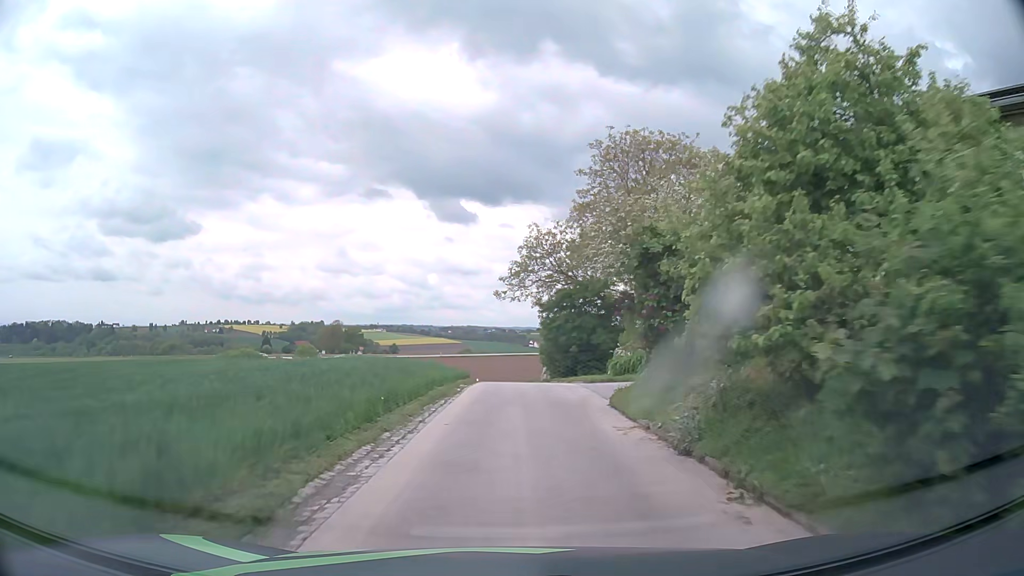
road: unclassified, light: Day
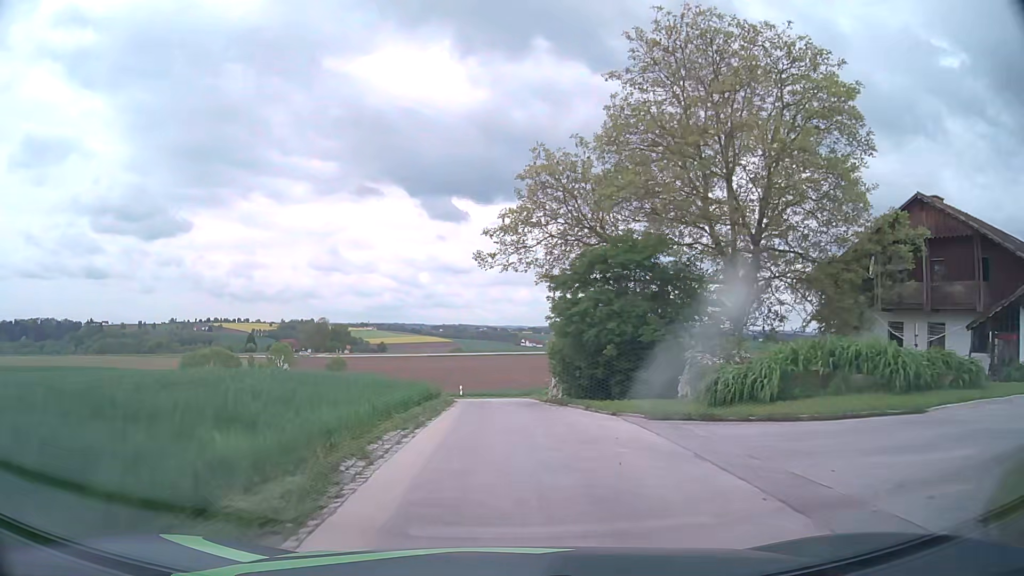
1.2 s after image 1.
(+0.1, +14.1) m; 0°
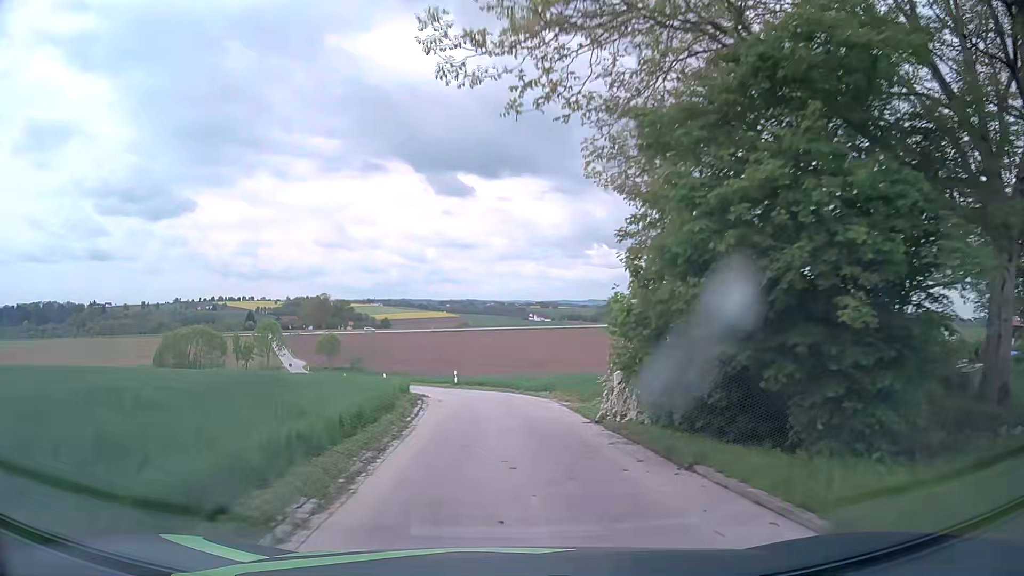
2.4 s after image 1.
(+0.2, +14.0) m; +1°
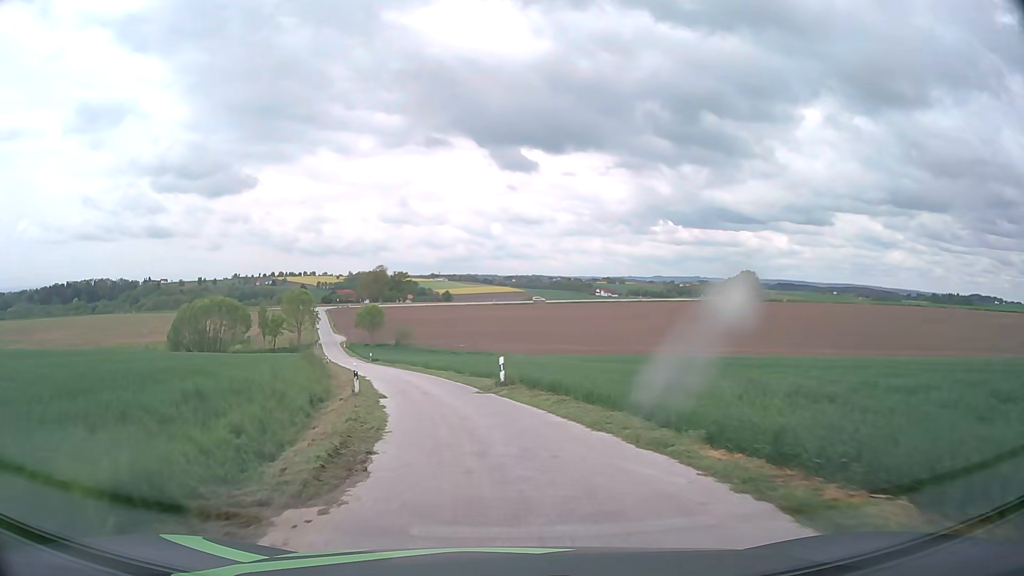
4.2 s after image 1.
(-0.9, +21.4) m; -6°
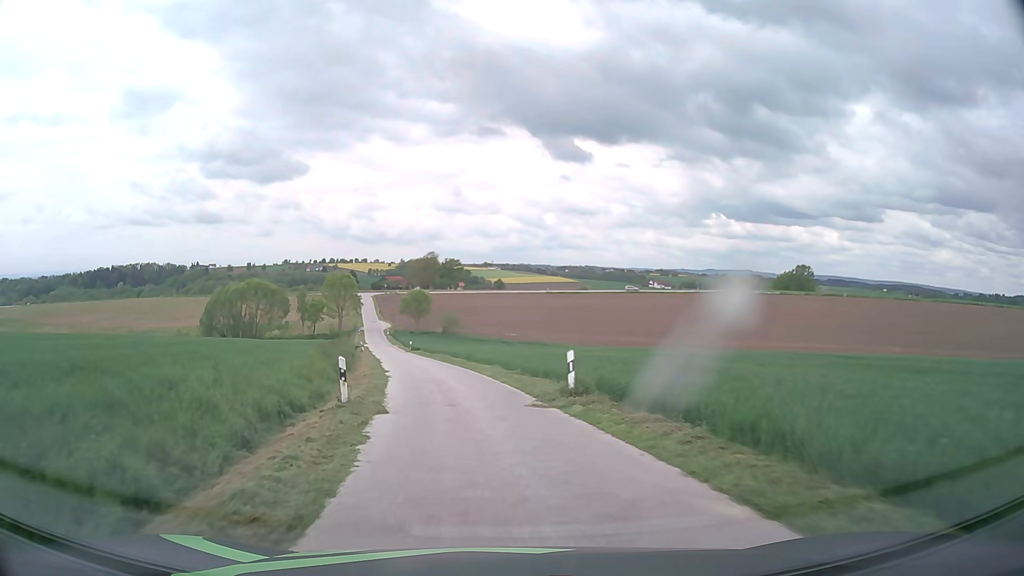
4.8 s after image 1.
(-0.3, +7.5) m; -5°
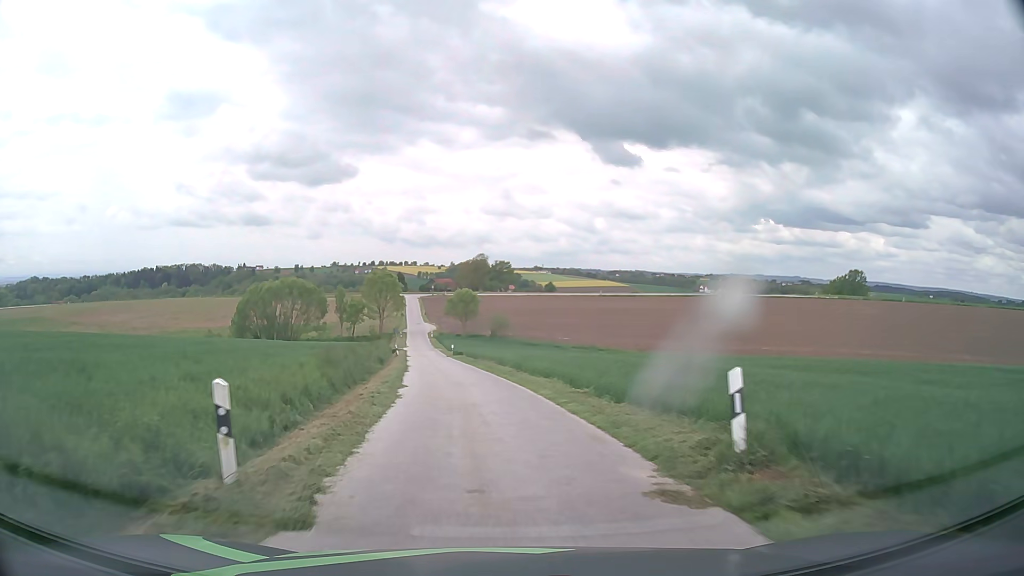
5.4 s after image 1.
(-0.3, +7.7) m; -4°
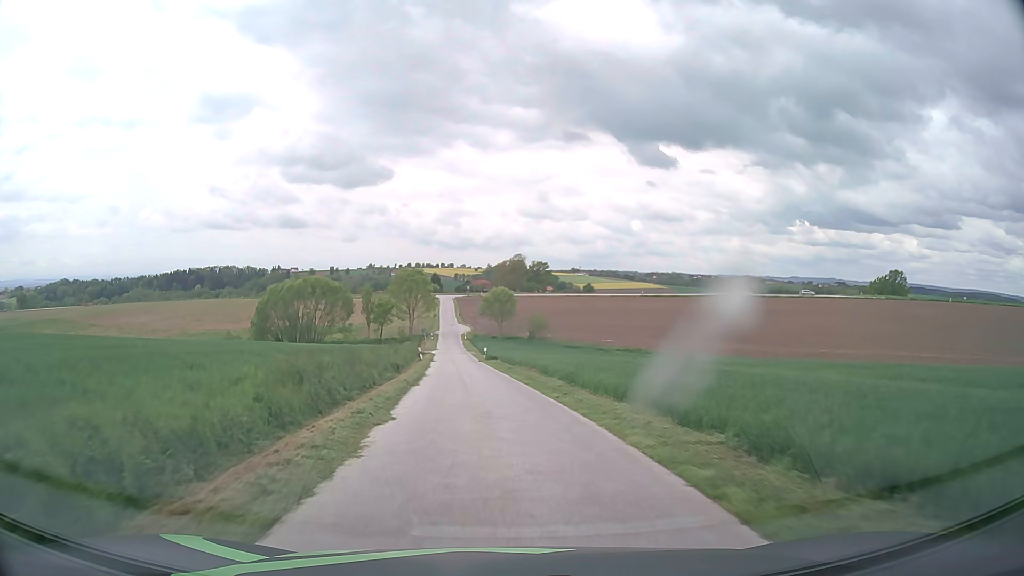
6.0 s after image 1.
(-0.2, +7.9) m; -3°
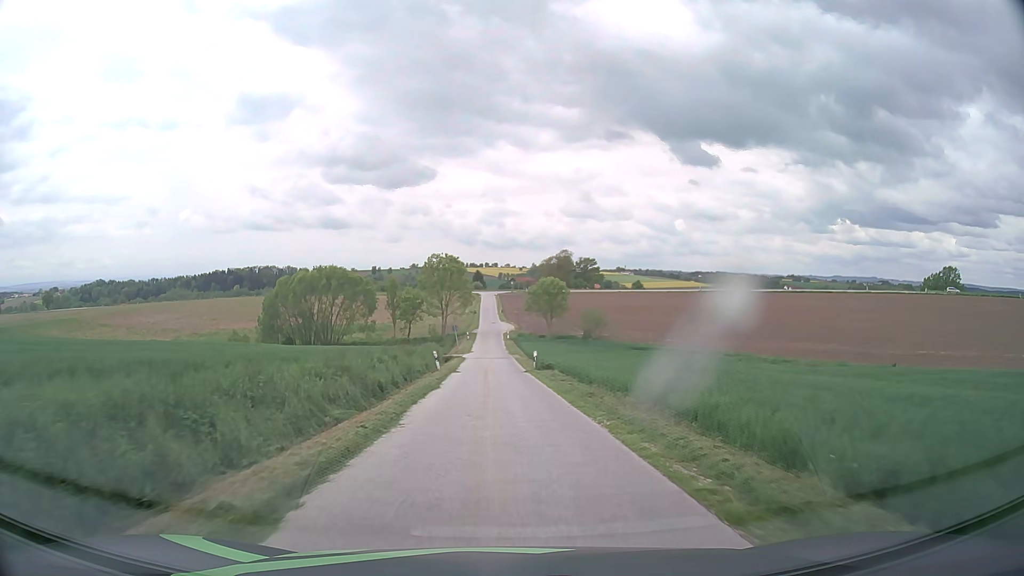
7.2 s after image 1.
(-0.6, +16.4) m; -4°
(0, +10) (0, +20) (0, +30) (-1, +40) (-1, +50) (-1, +60) (-2, +70) (-2, +80) (-2, +90) (-2, +100) m
